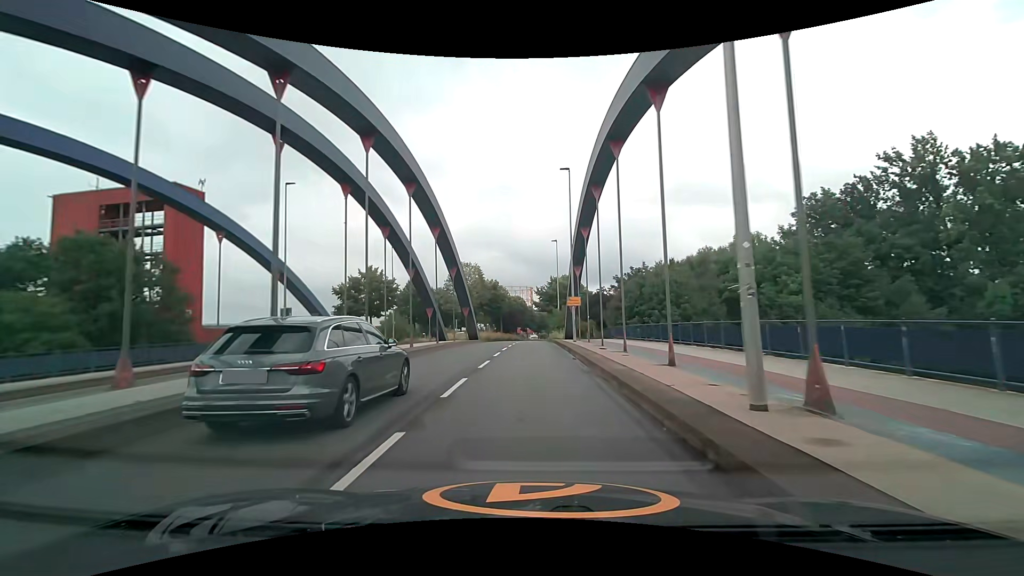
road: secondary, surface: asphalt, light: Day
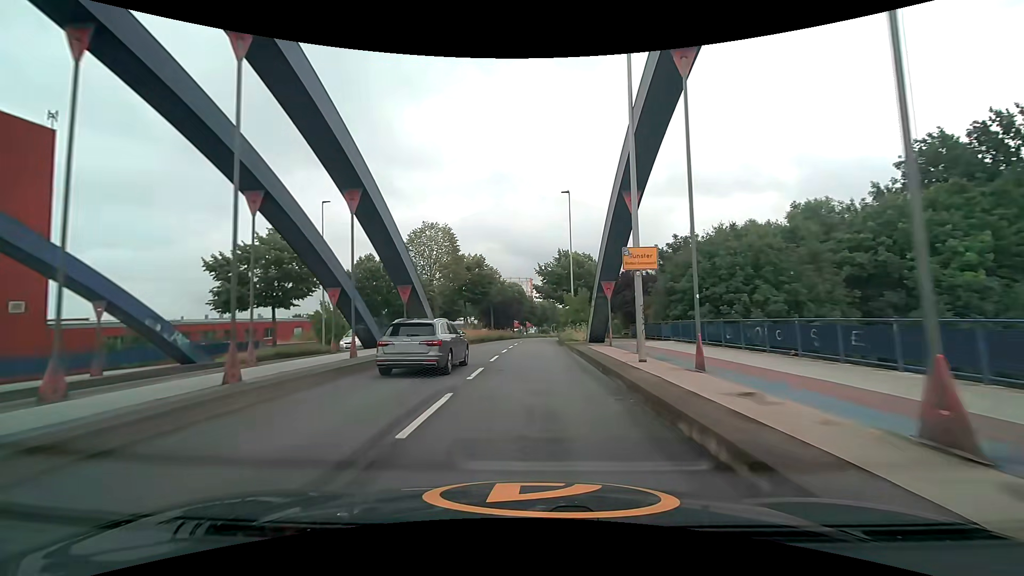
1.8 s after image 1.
(-0.6, +20.9) m; -2°
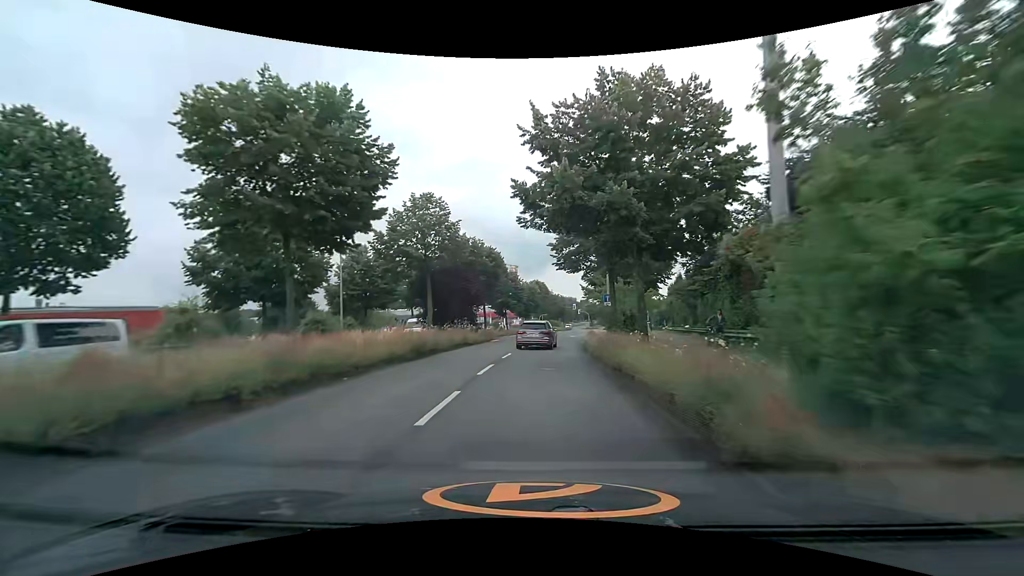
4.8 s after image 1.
(+0.2, +35.0) m; +2°
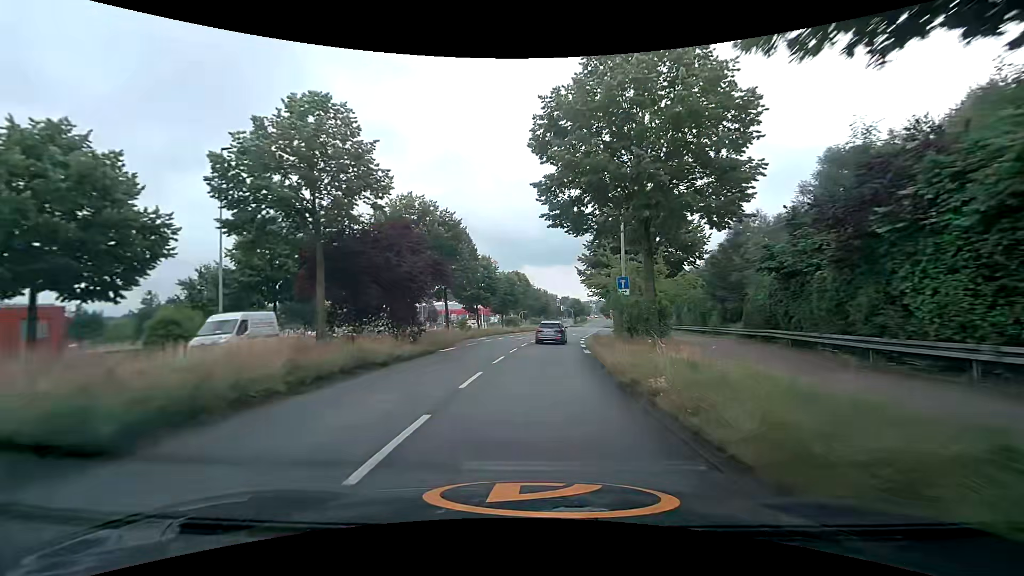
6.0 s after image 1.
(+0.2, +14.0) m; +2°
(0, +10) (0, +20) (+1, +30) (+2, +40) (+3, +50) (+4, +60) (+6, +70) (+7, +80) (+9, +89) (+10, +99) m
